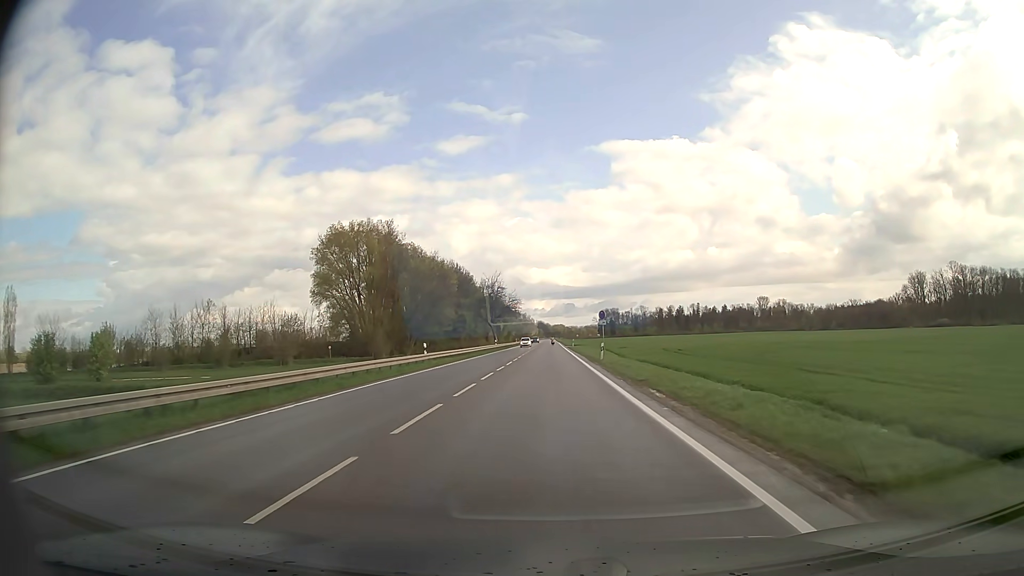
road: secondary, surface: asphalt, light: Day
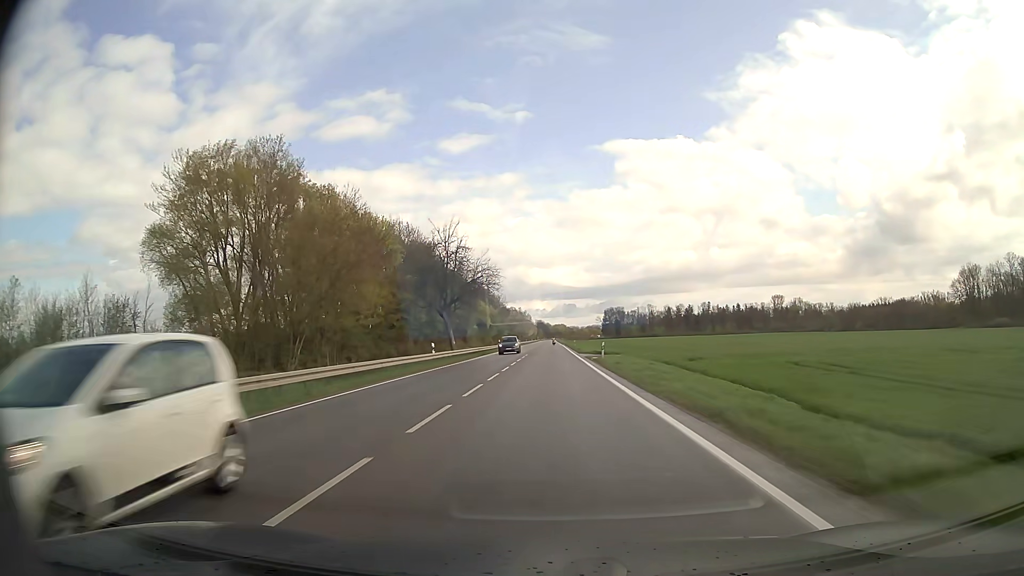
(-0.1, +48.9) m; 0°
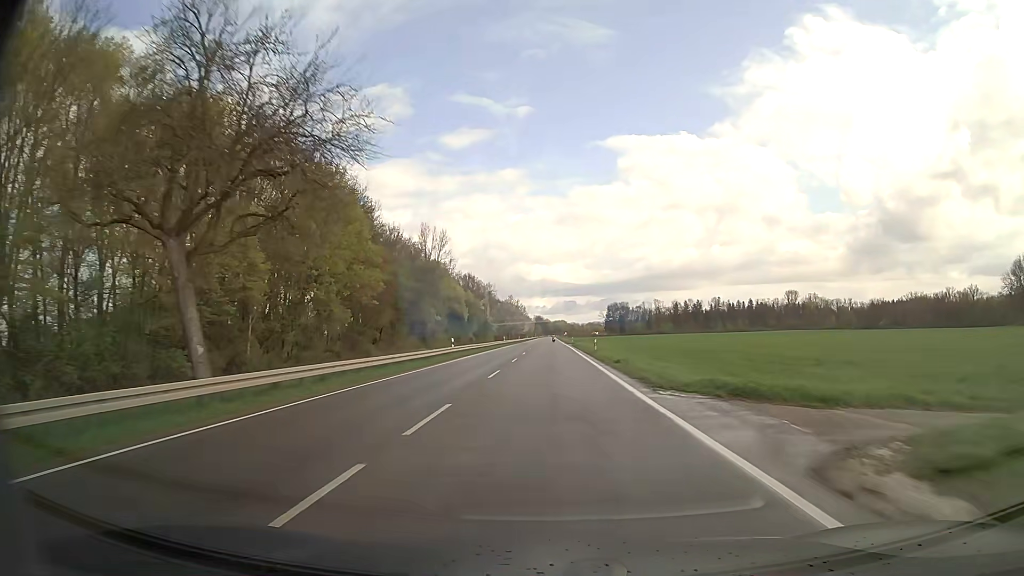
(+0.1, +43.2) m; 0°
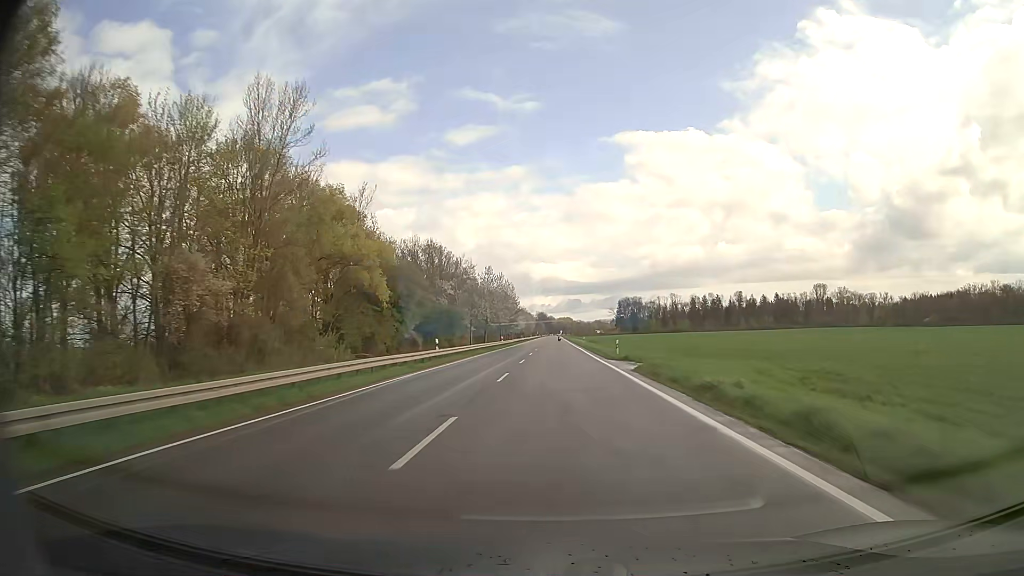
(-0.2, +62.8) m; 0°
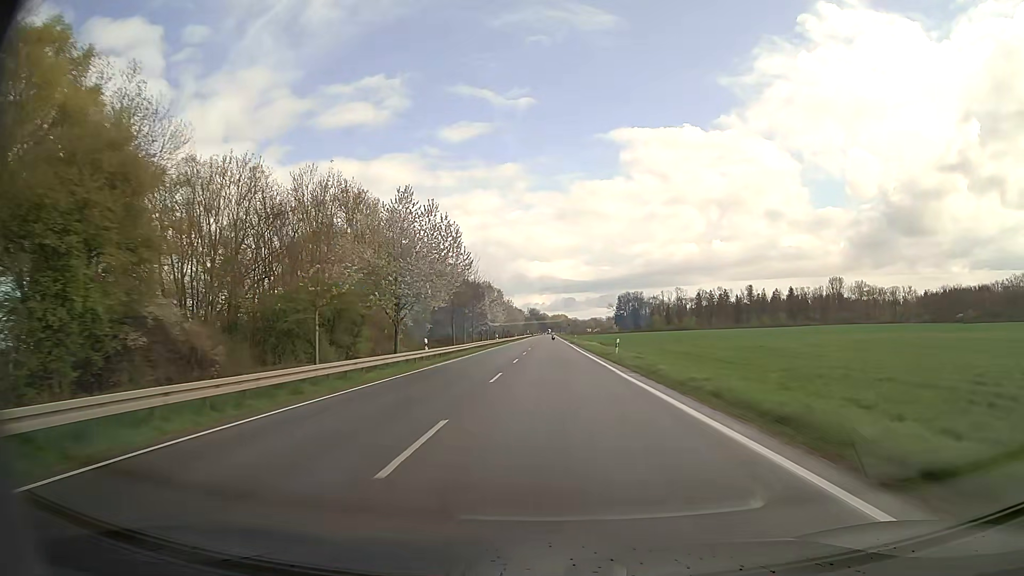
(+0.3, +48.9) m; 0°
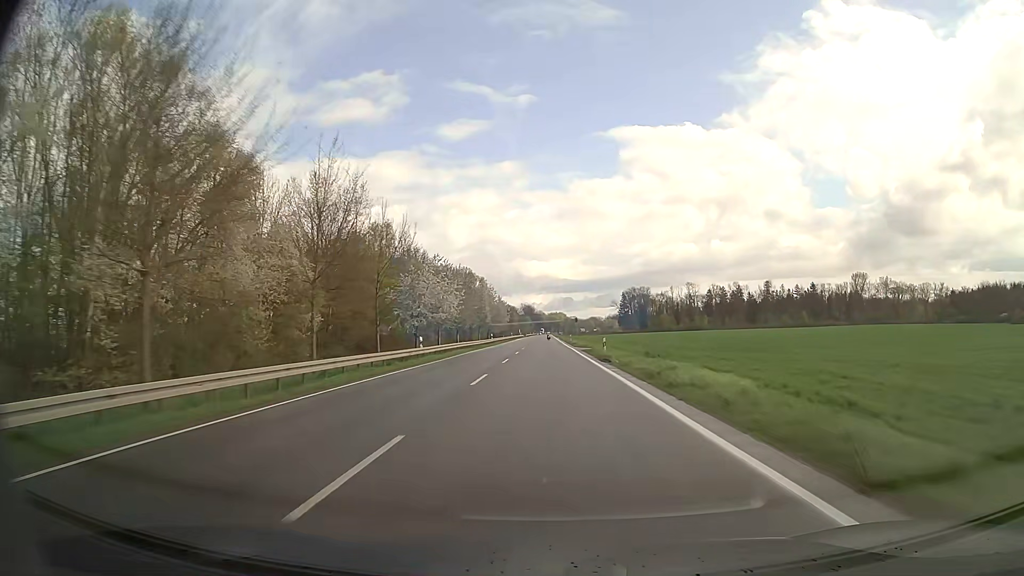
(+0.2, +49.7) m; 0°
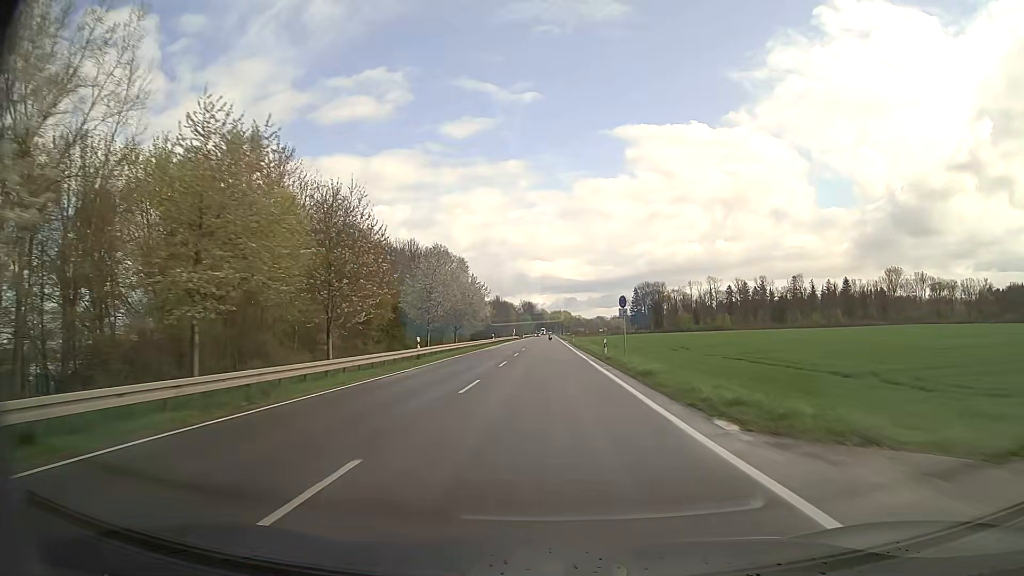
(-0.2, +50.0) m; 0°
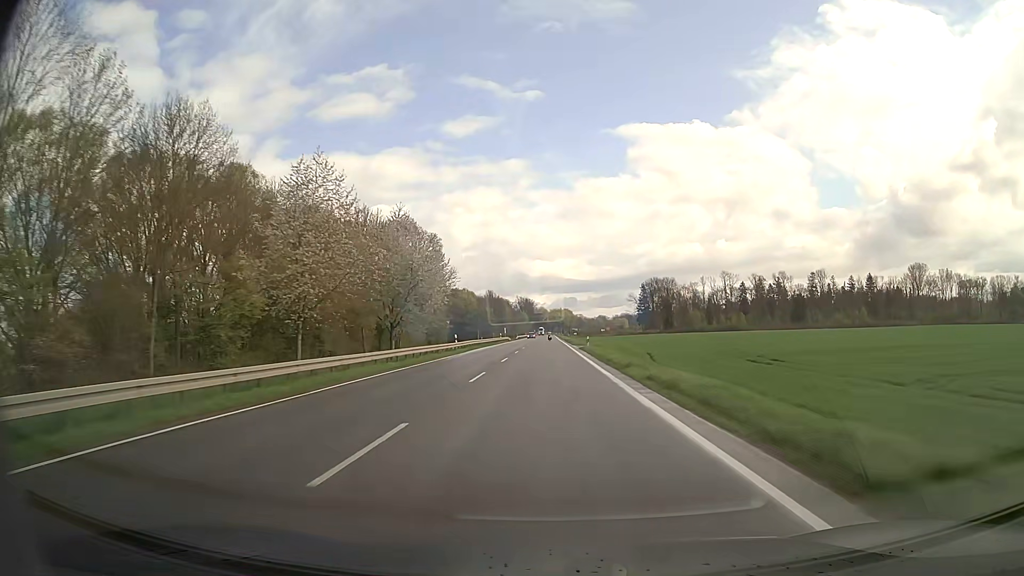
(0.0, +33.4) m; 0°
(0, +10) (0, +20) (0, +30) (0, +40) (0, +50) (0, +60) (0, +70) (0, +80) (0, +90) (0, +100) m
